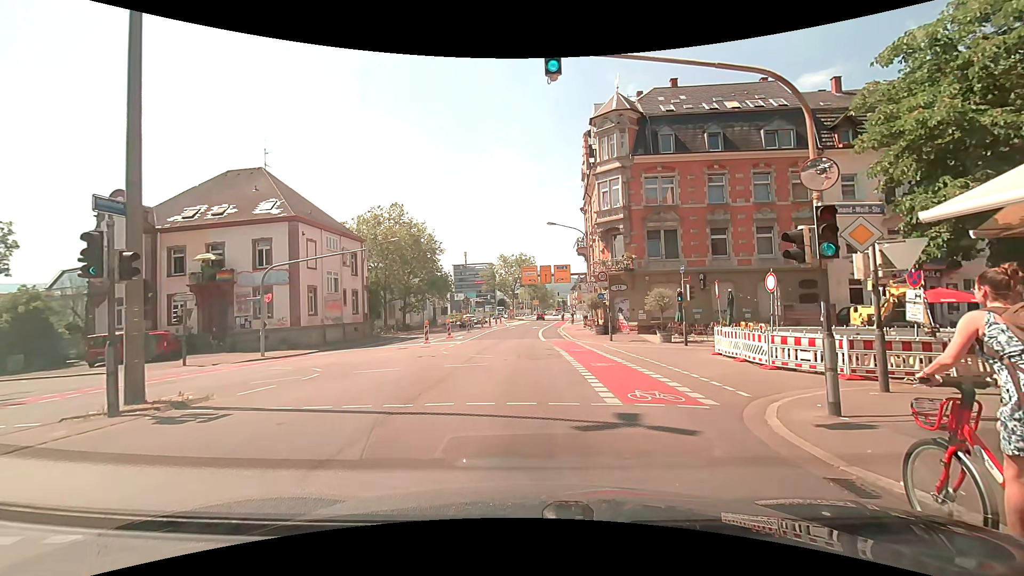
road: secondary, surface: asphalt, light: Day
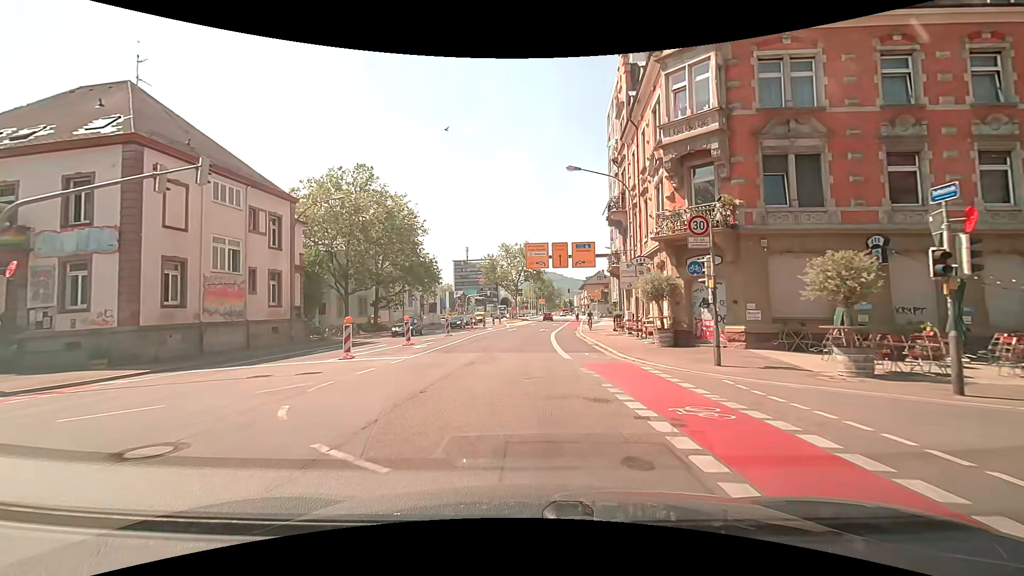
(+0.4, +16.9) m; +1°
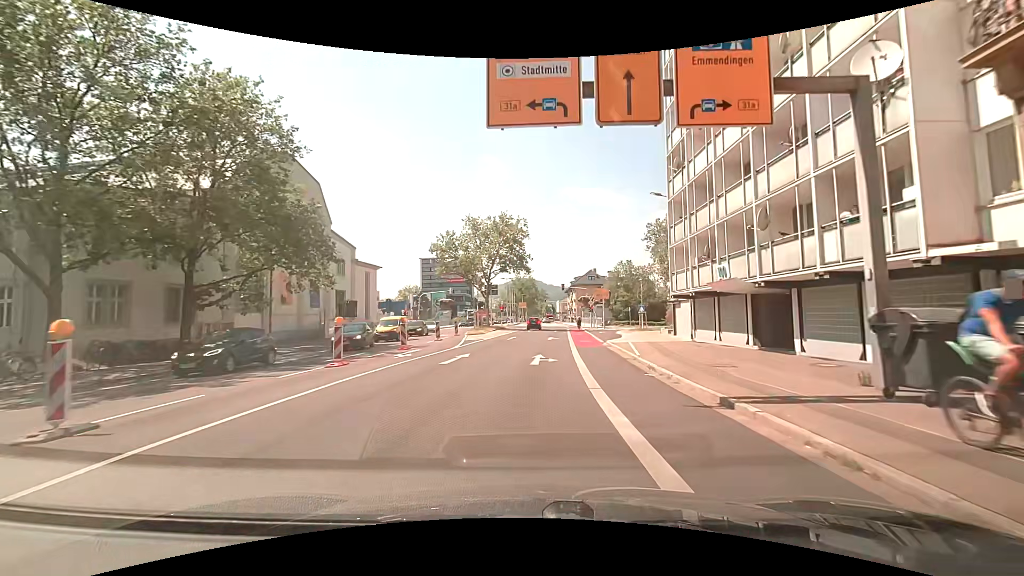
(-0.1, +29.8) m; +2°
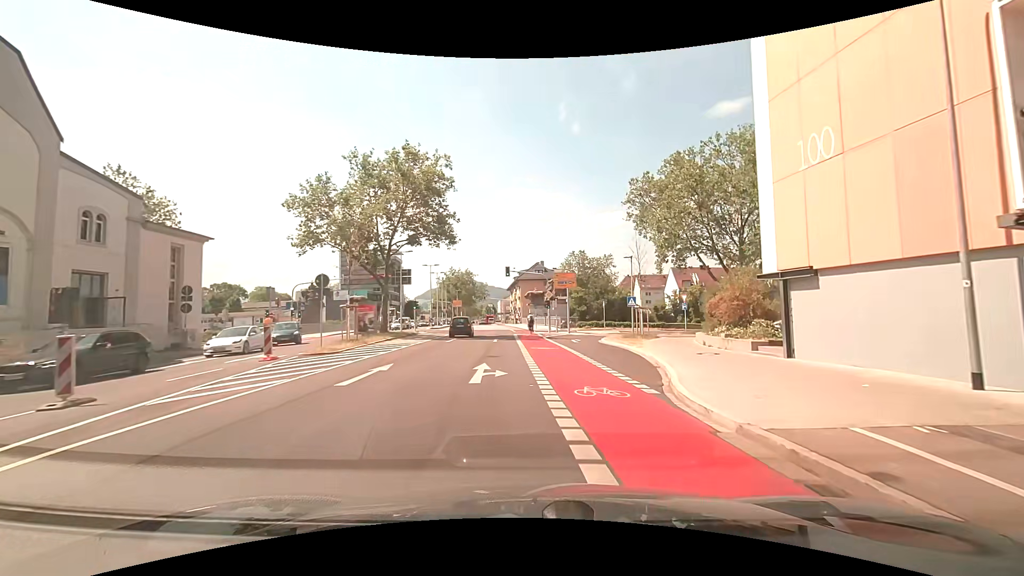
(+0.8, +23.5) m; +6°
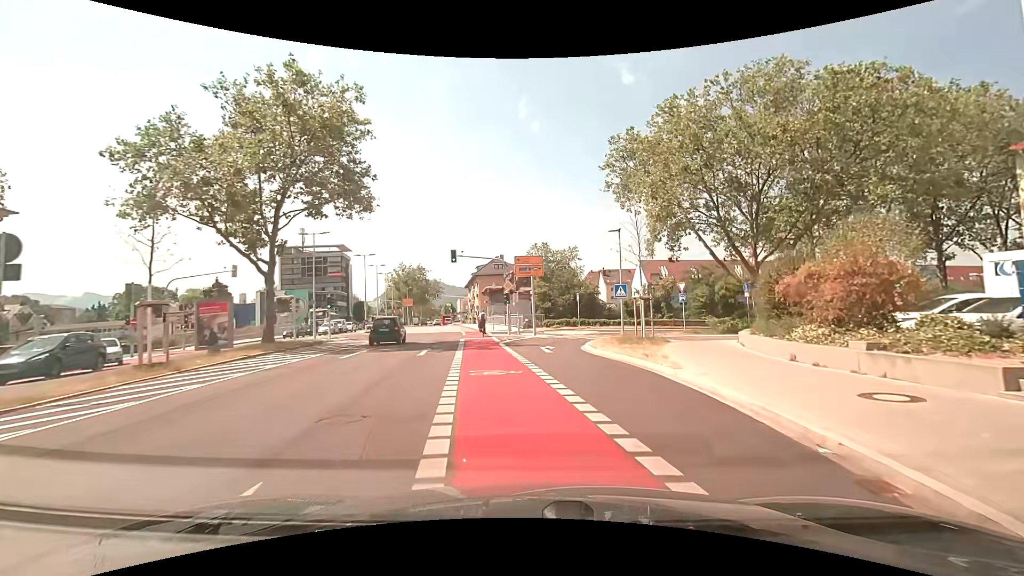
(+0.5, +11.0) m; +4°
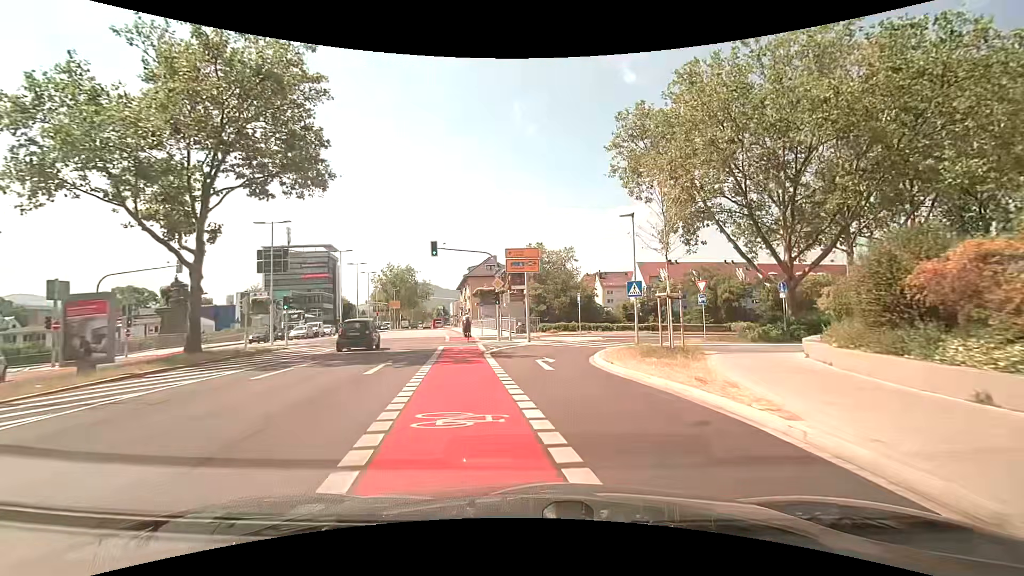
(+0.1, +5.2) m; +1°
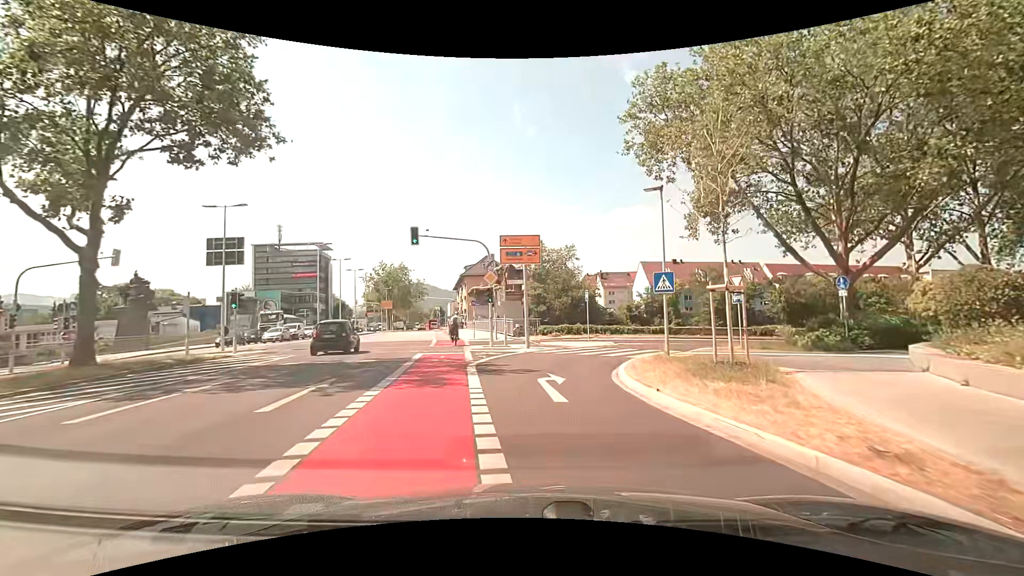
(0.0, +5.0) m; -1°
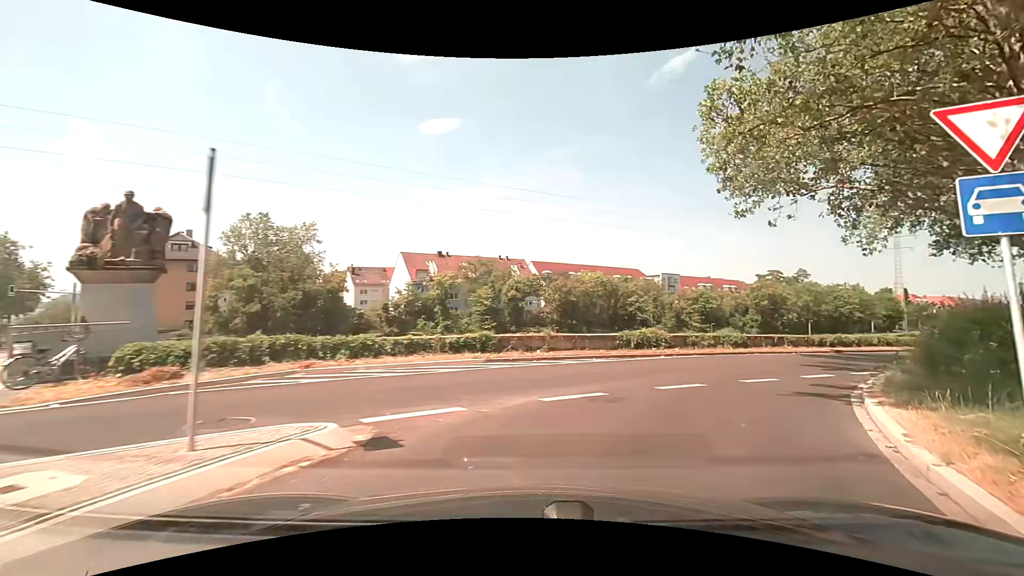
(+3.6, +22.5) m; +29°
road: secondary_link
(+2, +10) (+8, +18) (+15, +25) (+23, +31) (+31, +37) (+39, +43) (+47, +49) (+55, +55) (+63, +60) (+71, +66) m
